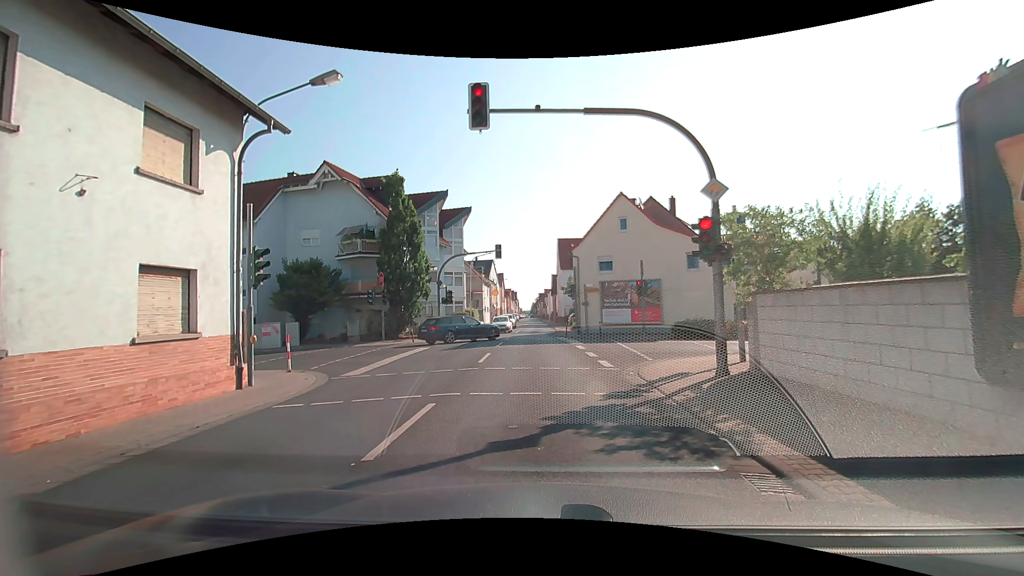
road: tertiary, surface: asphalt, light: Day
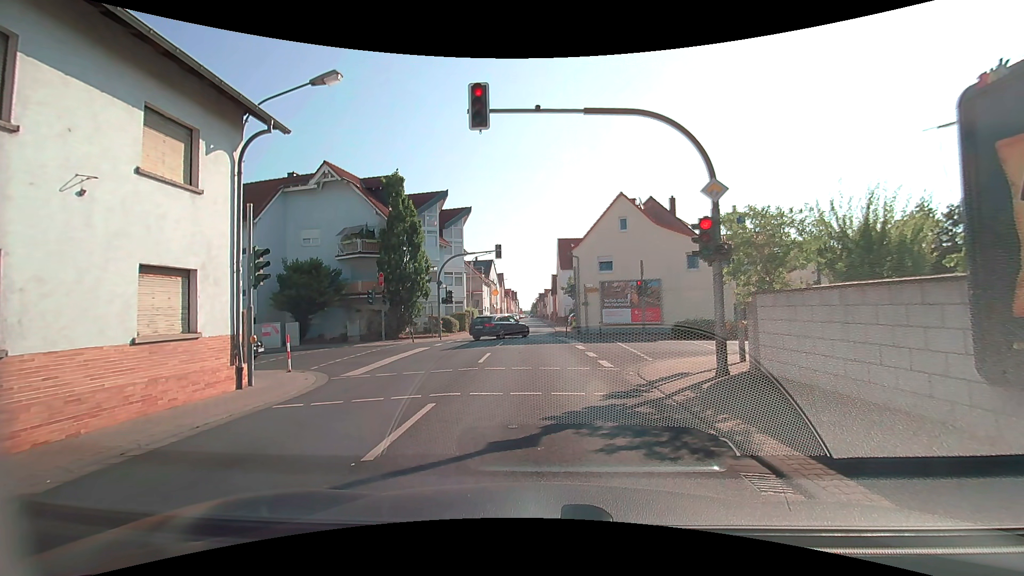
(0.0, 0.0) m; 0°
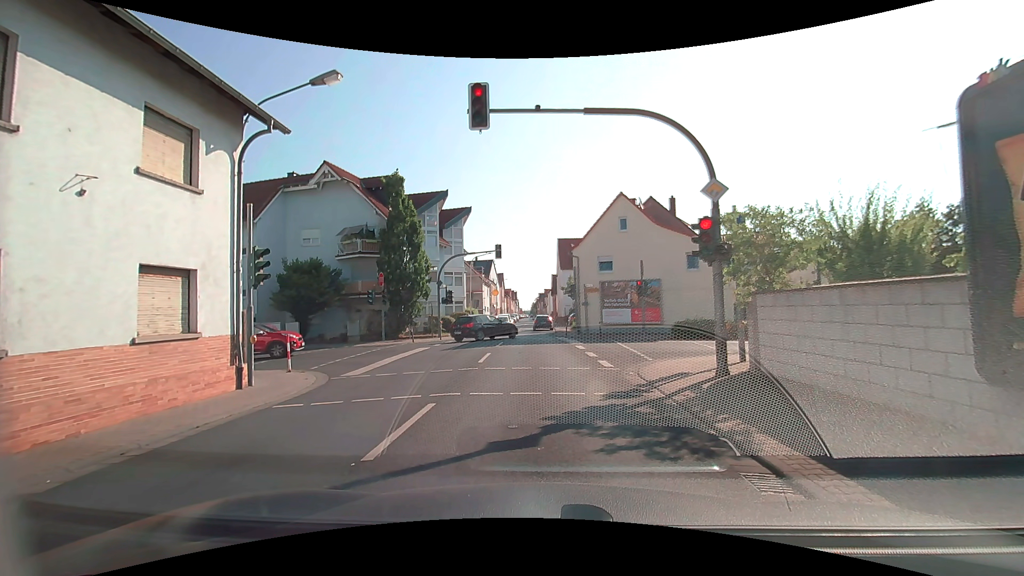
(0.0, 0.0) m; 0°
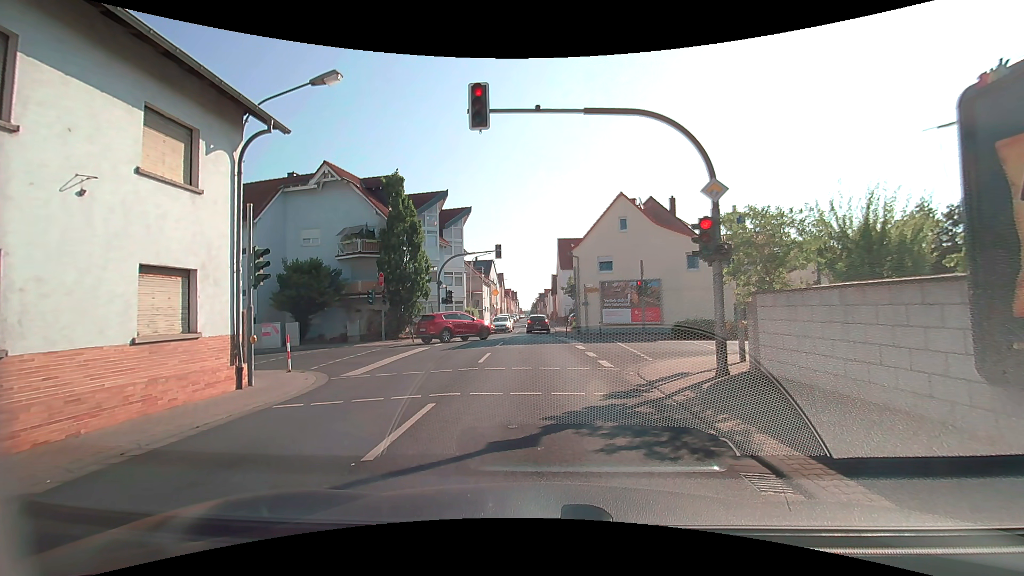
(0.0, 0.0) m; 0°
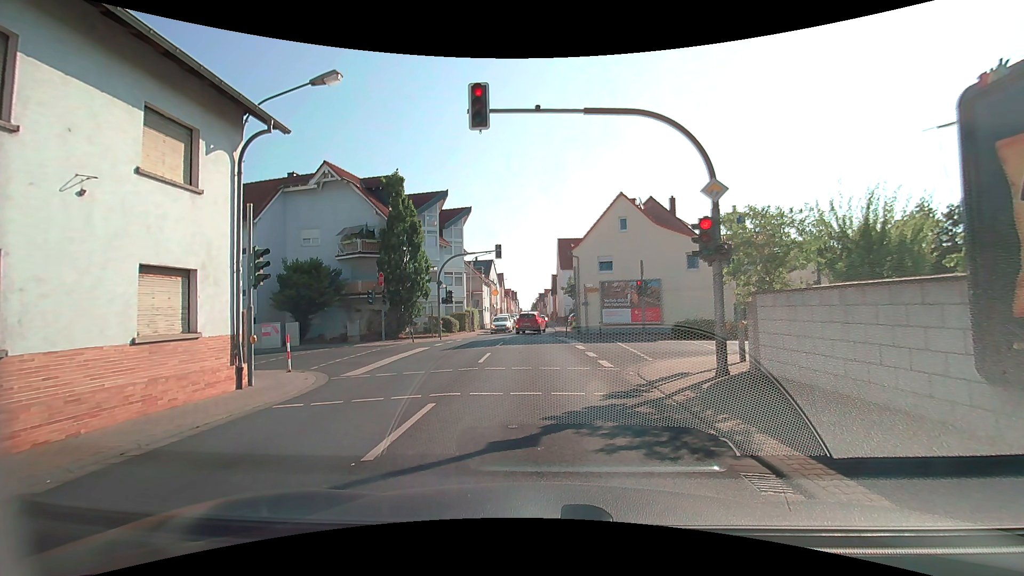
(0.0, 0.0) m; 0°
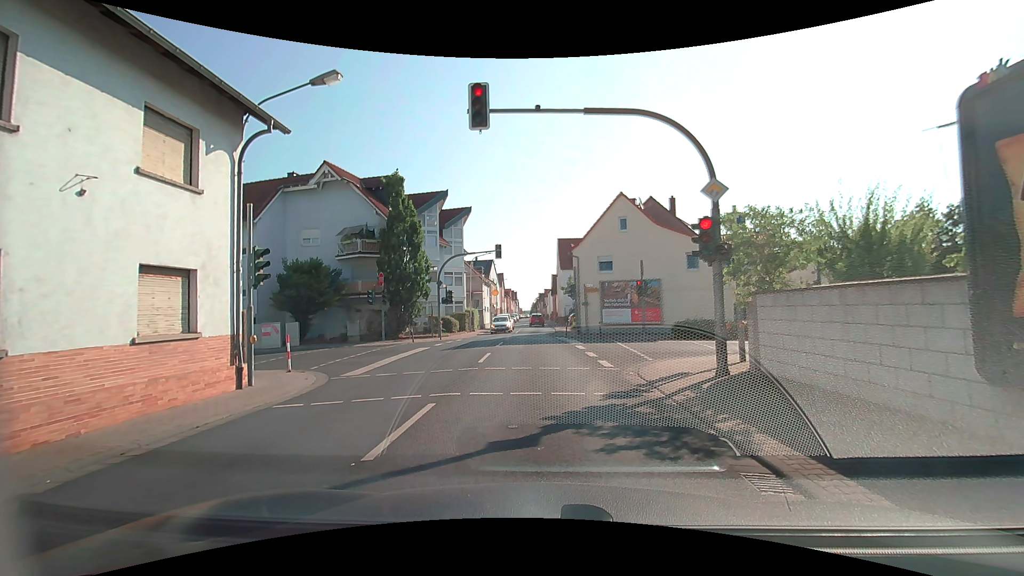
(0.0, 0.0) m; 0°
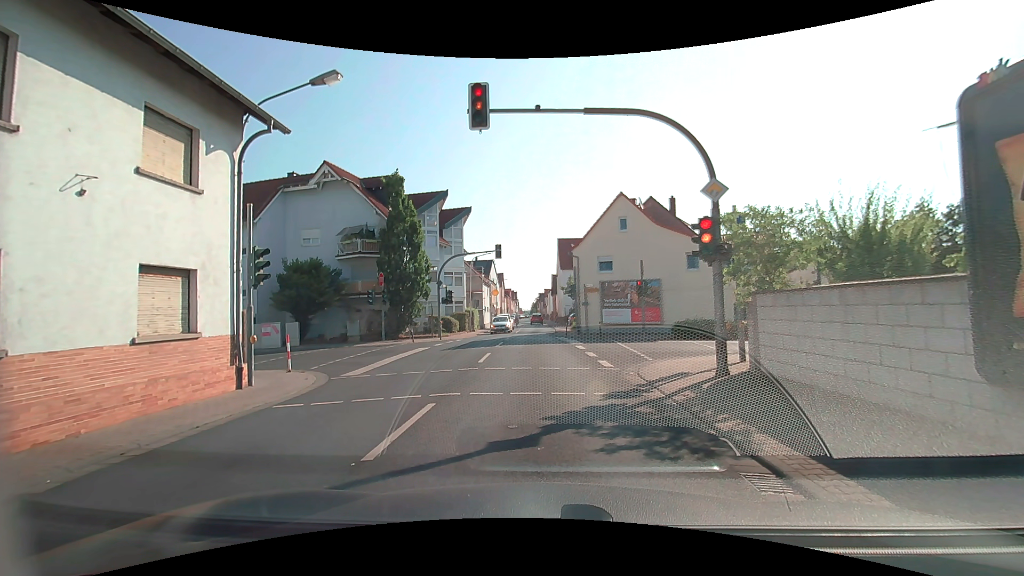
(0.0, 0.0) m; 0°
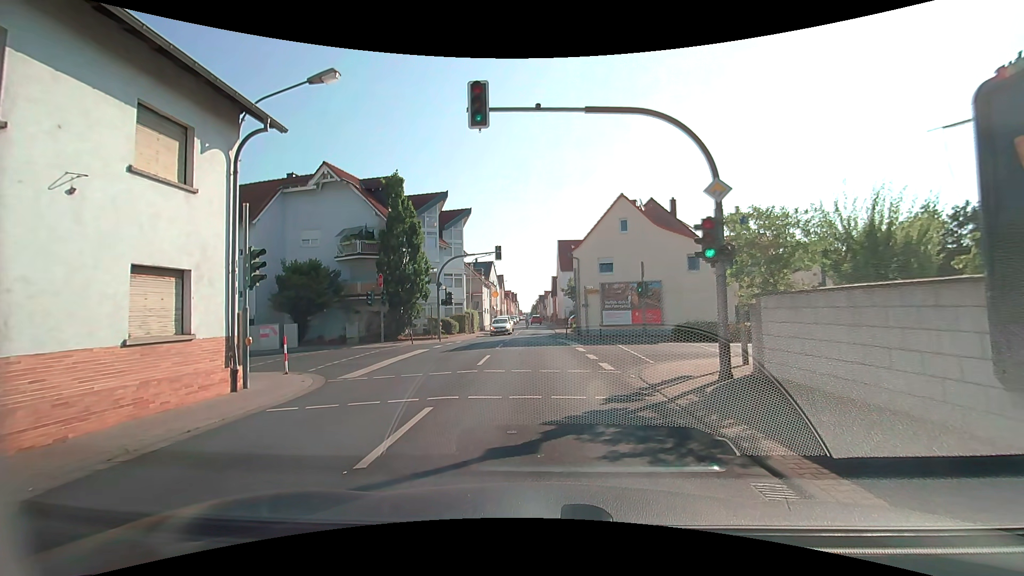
(0.0, +0.2) m; 0°
(0, +10) (-1, +20) (-1, +30) (-1, +40) (-1, +50) (-1, +60) (-2, +70) (-2, +80) (-2, +90) (-3, +100) m
